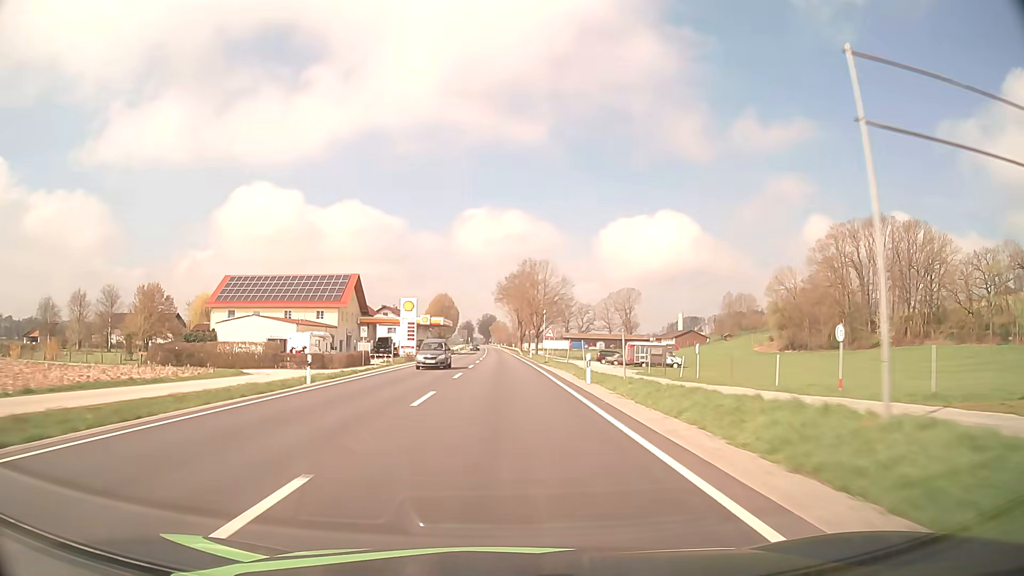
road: primary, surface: asphalt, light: Day
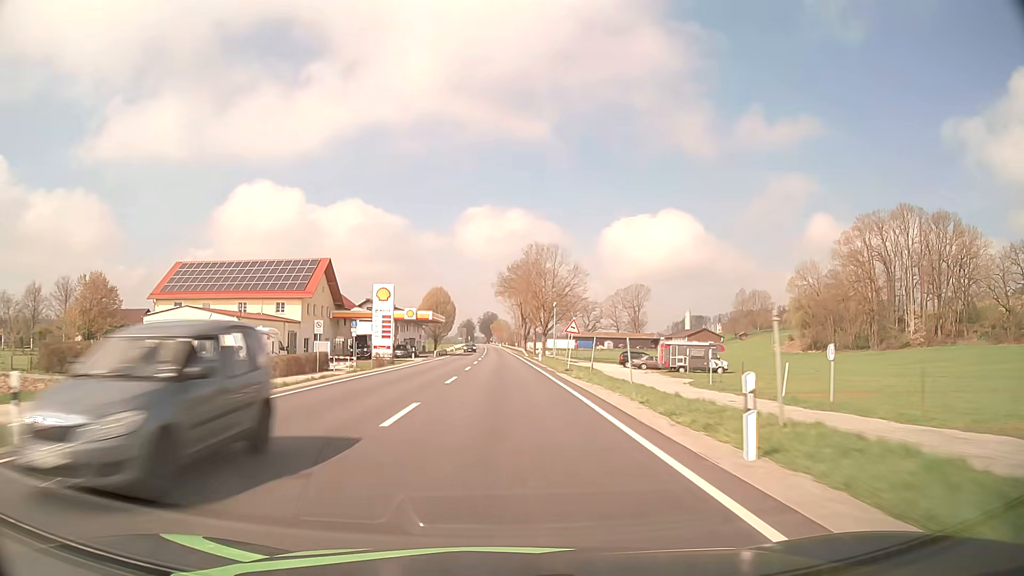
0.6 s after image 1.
(0.0, +15.8) m; 0°
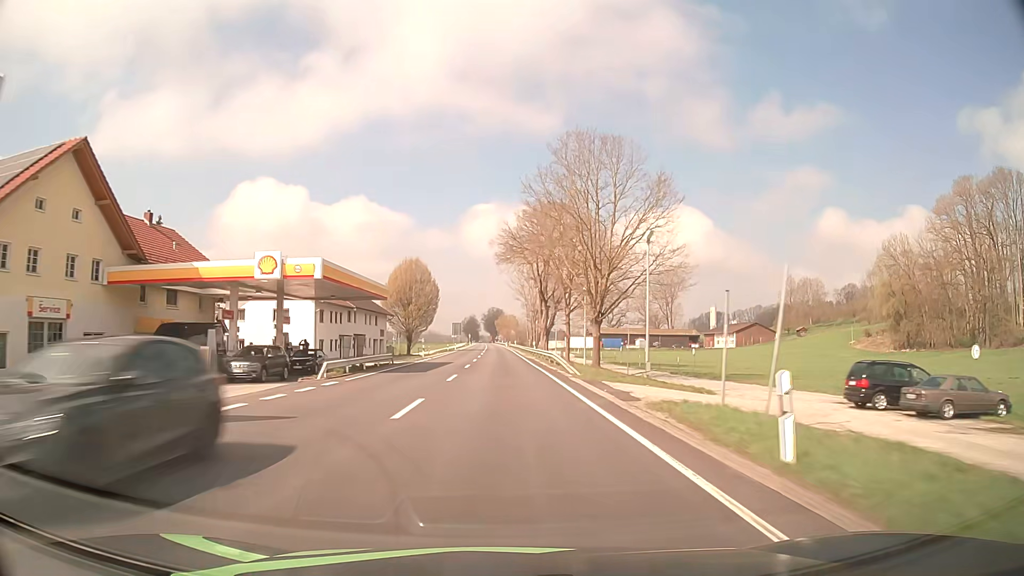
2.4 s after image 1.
(-0.2, +47.4) m; -1°
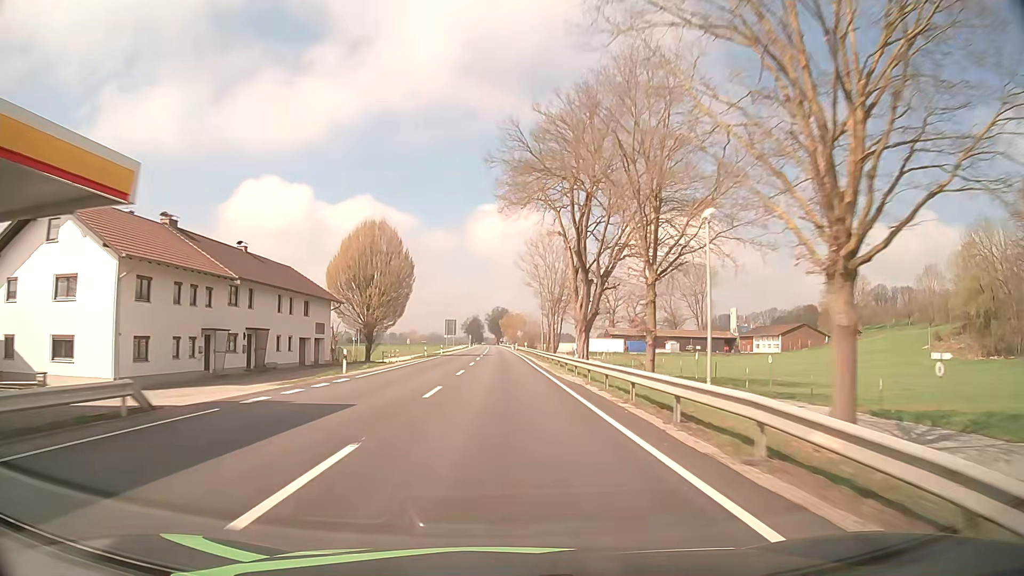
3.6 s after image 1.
(-0.2, +31.6) m; -1°
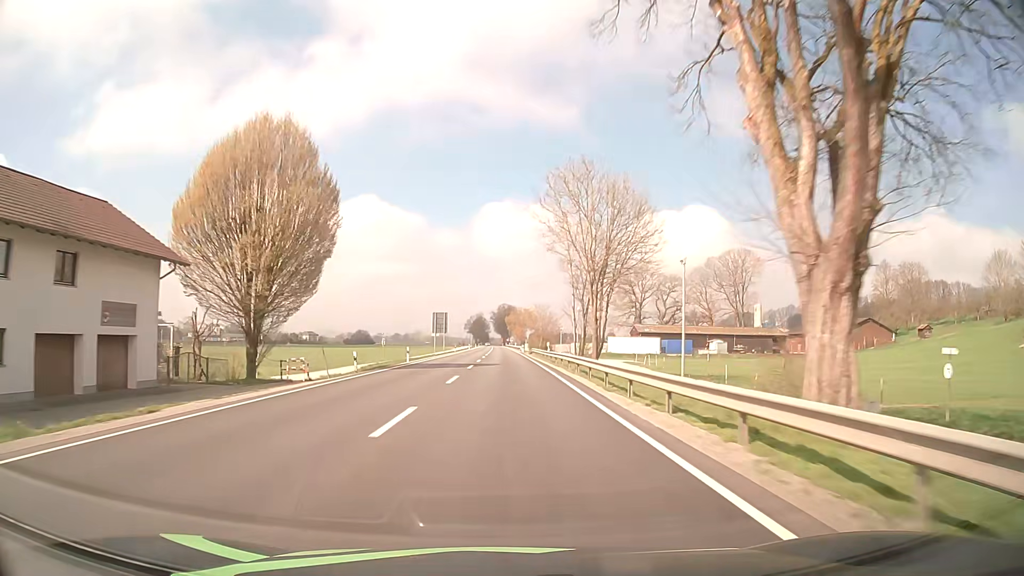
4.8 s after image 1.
(-0.1, +31.6) m; -1°
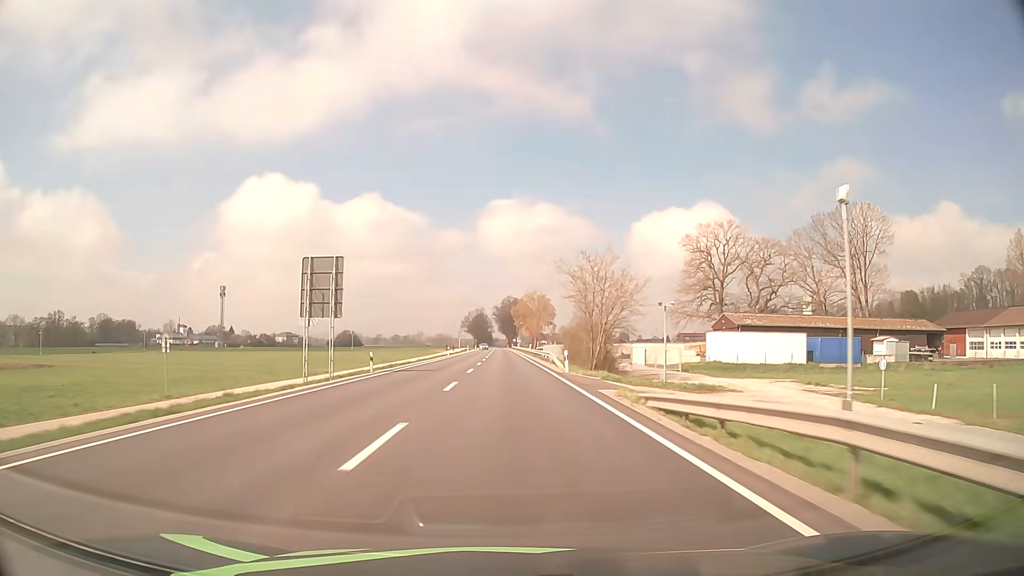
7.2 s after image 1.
(-0.2, +63.1) m; 0°
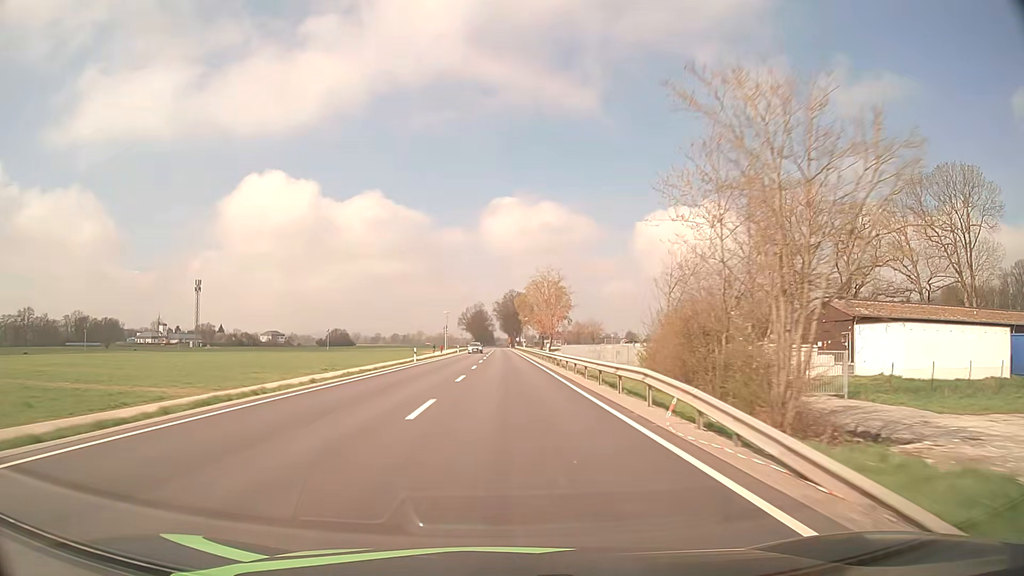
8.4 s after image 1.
(0.0, +31.6) m; 0°
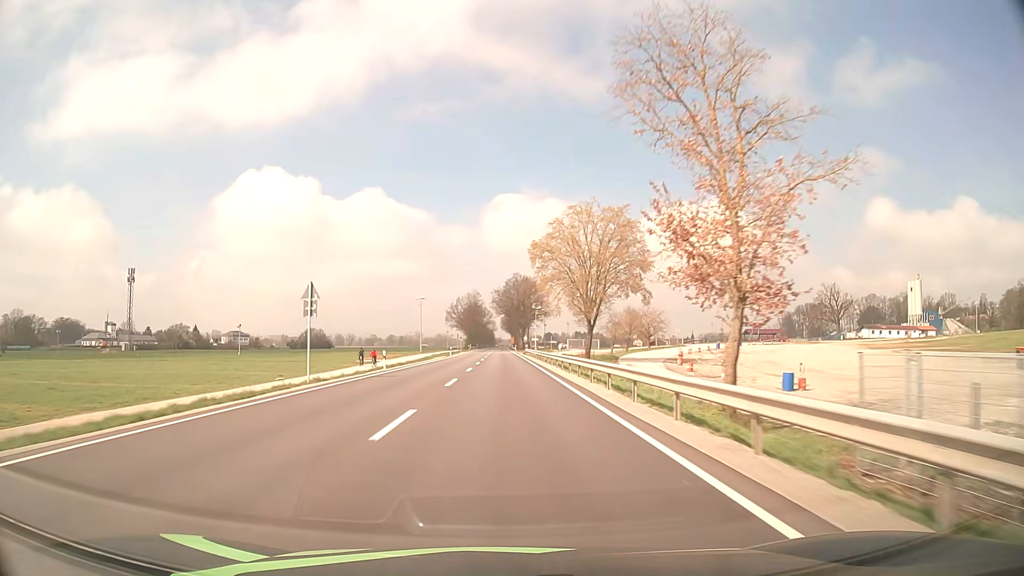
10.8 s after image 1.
(-0.2, +63.2) m; 0°
(0, +10) (0, +20) (0, +30) (0, +40) (0, +50) (0, +60) (0, +70) (0, +80) (0, +90) (-1, +100) m
